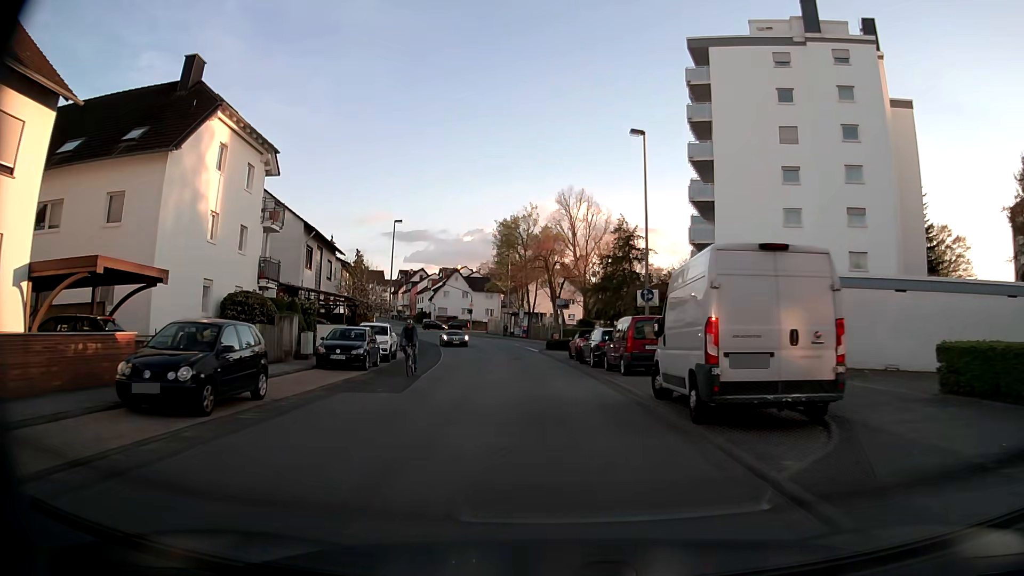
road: secondary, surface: asphalt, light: Day
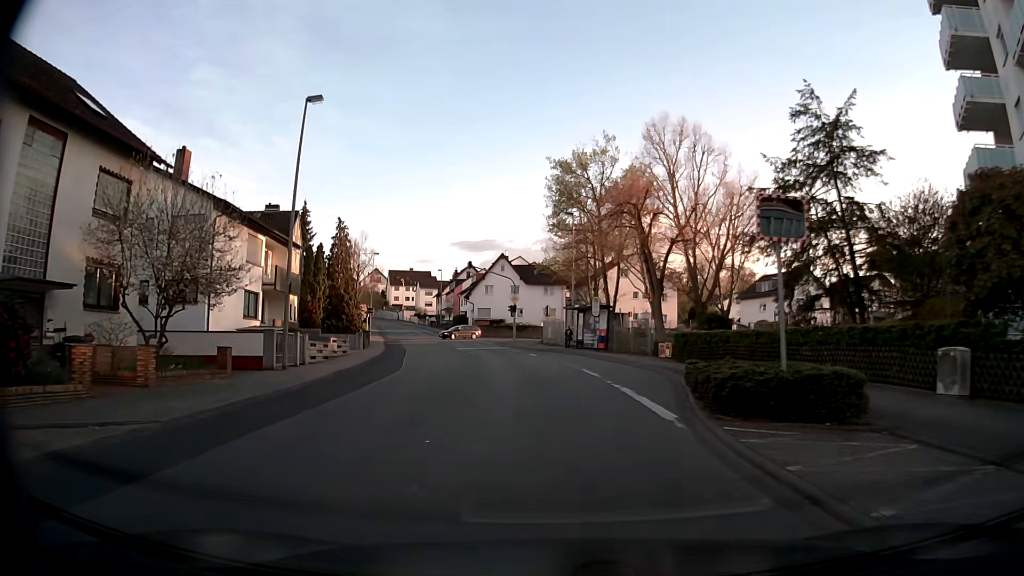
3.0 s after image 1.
(-1.8, +33.6) m; -6°
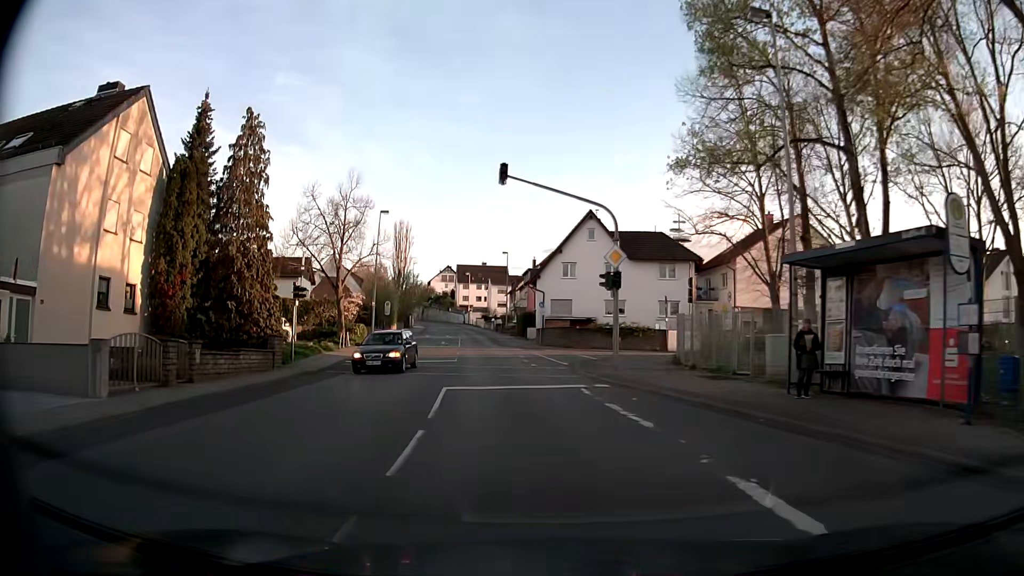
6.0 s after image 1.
(-2.0, +33.6) m; -8°
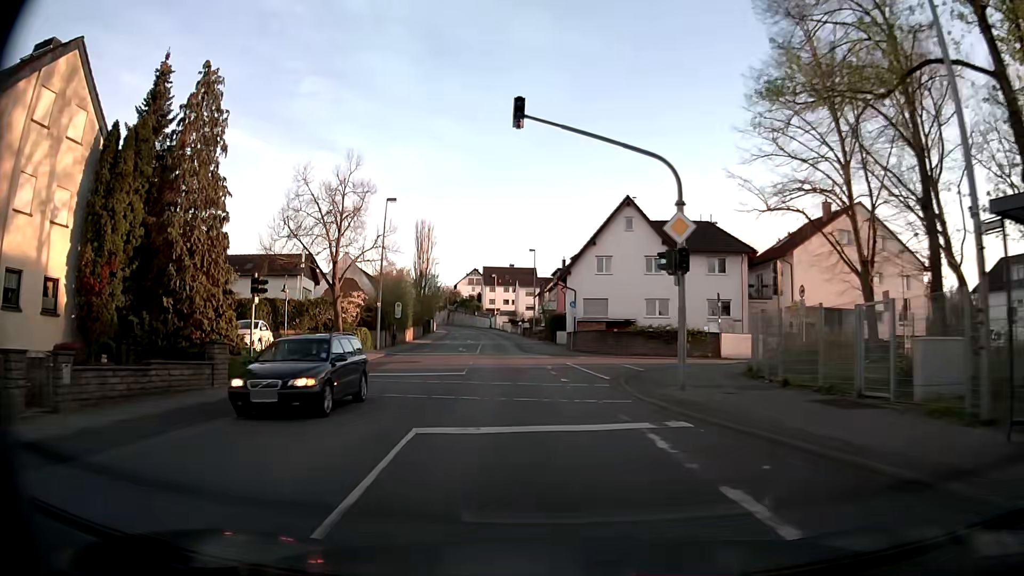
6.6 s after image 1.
(-0.1, +6.9) m; -3°
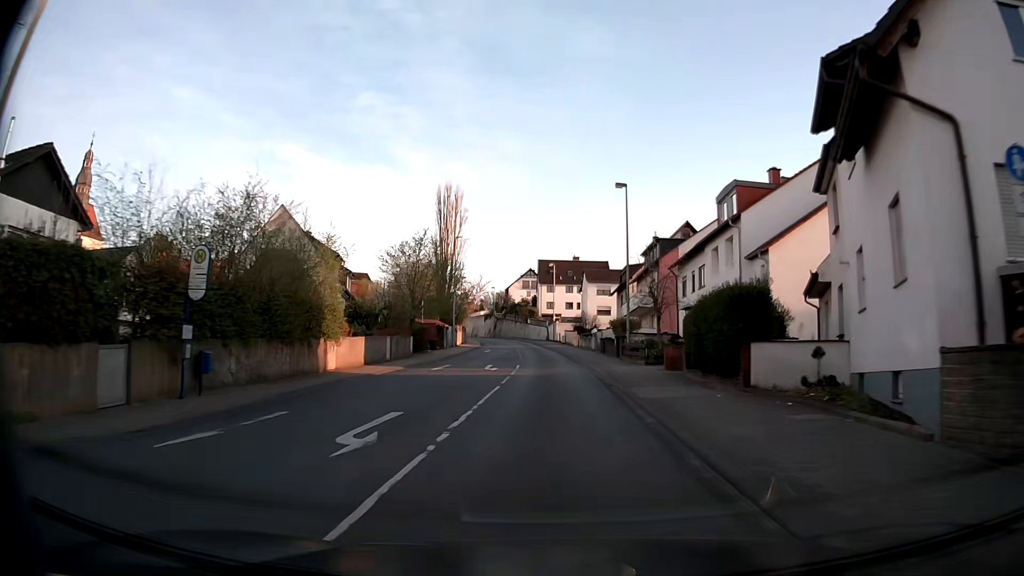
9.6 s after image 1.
(-2.8, +38.9) m; -6°
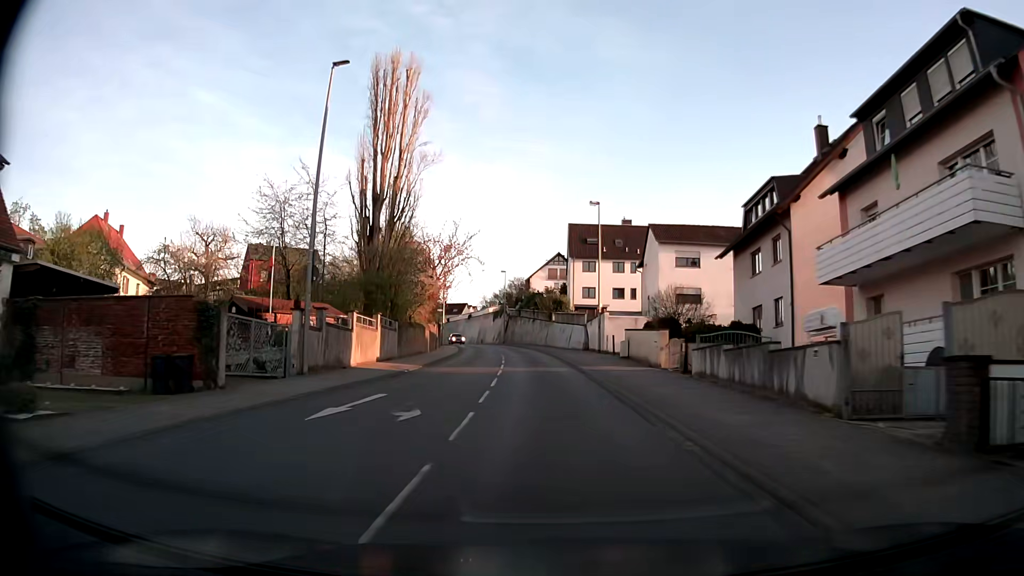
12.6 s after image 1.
(-0.7, +43.3) m; -2°
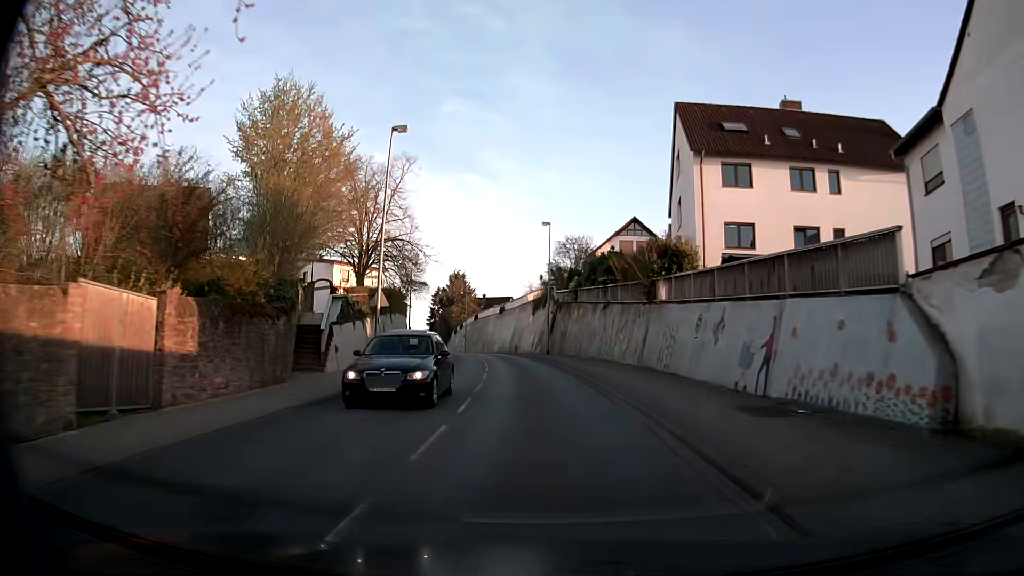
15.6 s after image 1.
(-1.7, +42.6) m; -5°
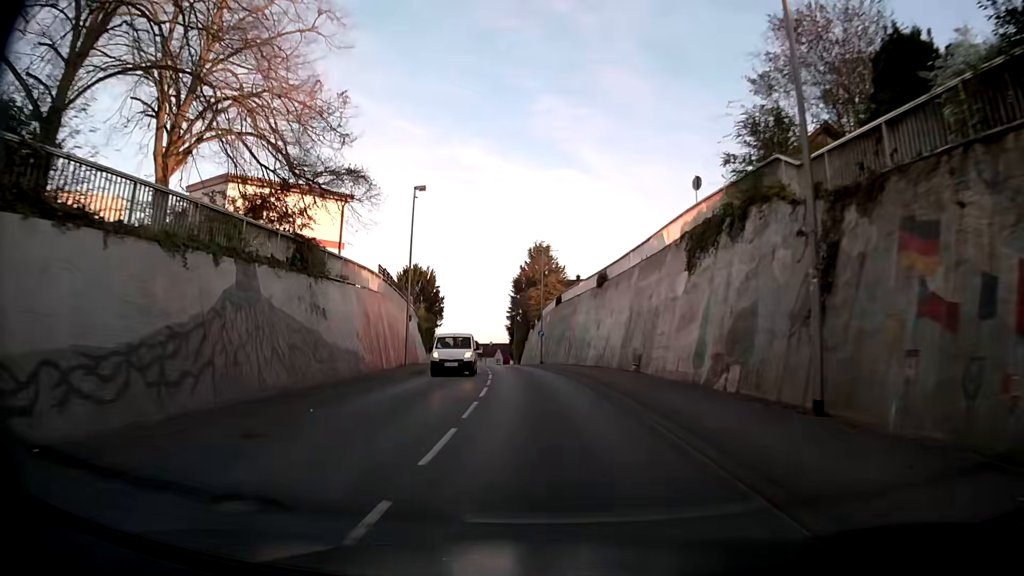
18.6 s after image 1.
(-2.8, +40.9) m; -8°
(0, +10) (-1, +20) (-1, +30) (-3, +40) (-4, +50) (-5, +60) (-7, +70) (-8, +79) (-10, +89) (-11, +99) m
